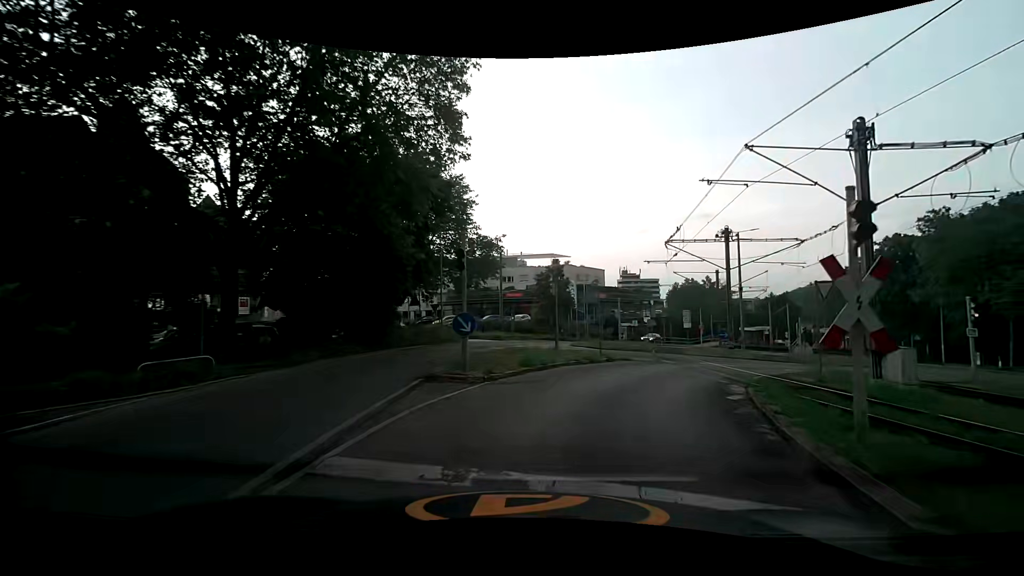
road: secondary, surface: asphalt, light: Day
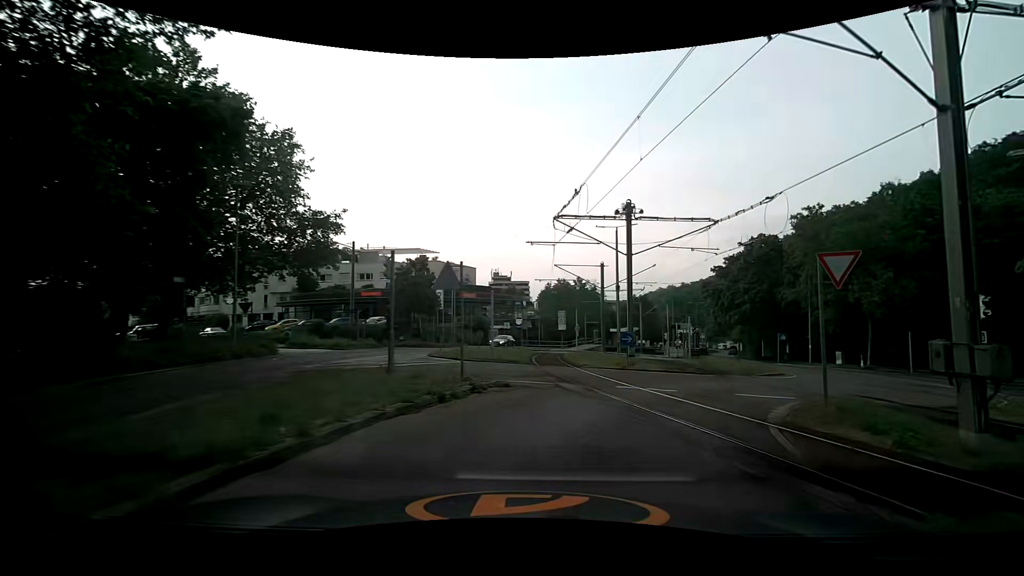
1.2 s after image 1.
(+1.0, +8.8) m; +14°
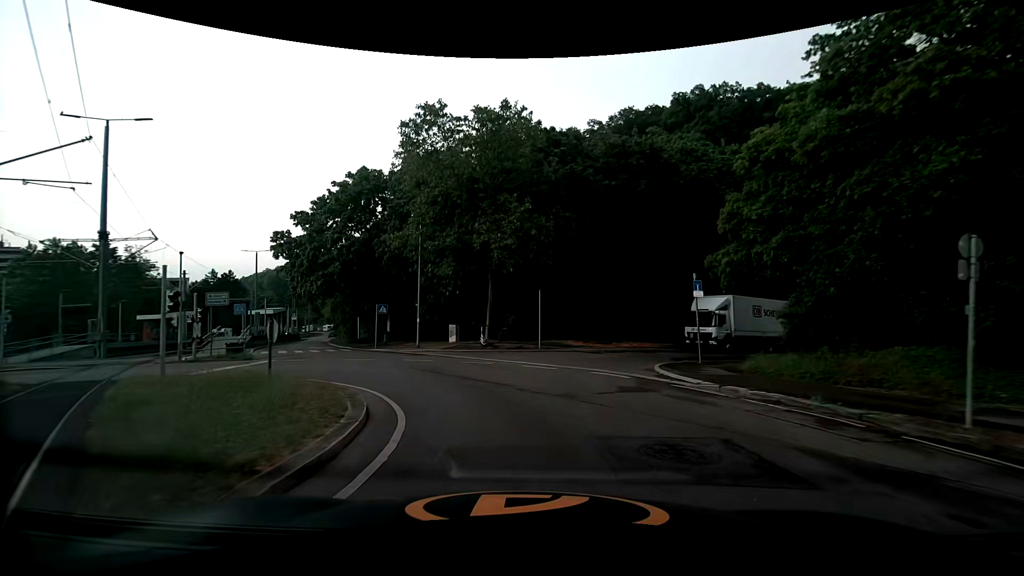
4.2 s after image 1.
(+9.0, +19.8) m; +43°
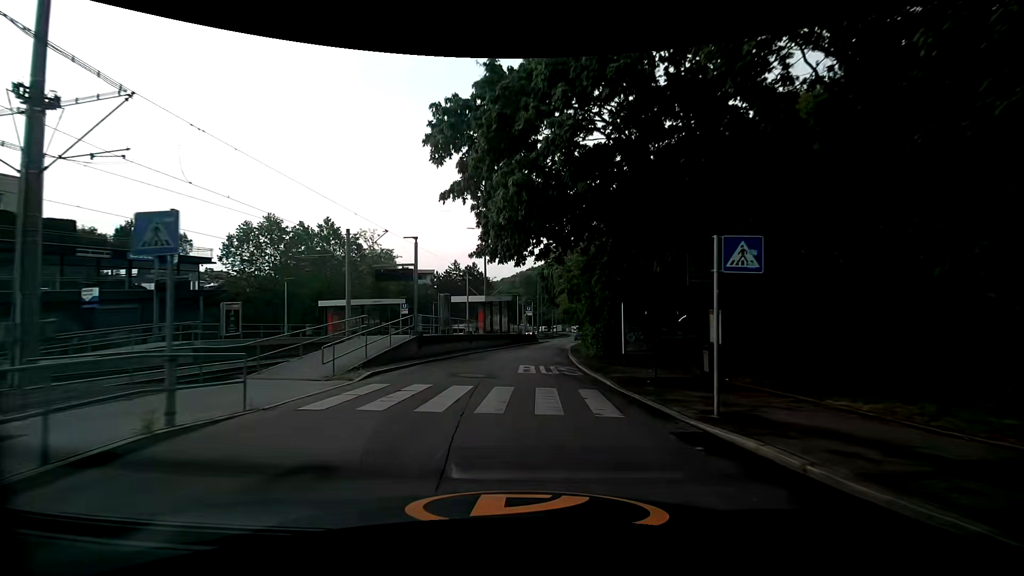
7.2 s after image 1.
(-8.4, +24.9) m; -28°
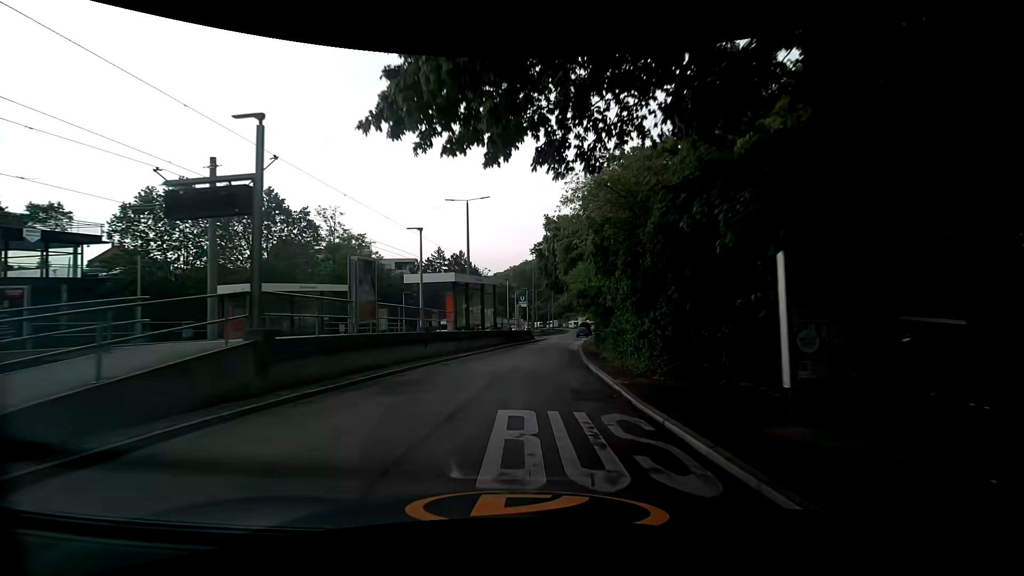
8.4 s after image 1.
(+0.1, +12.6) m; +1°
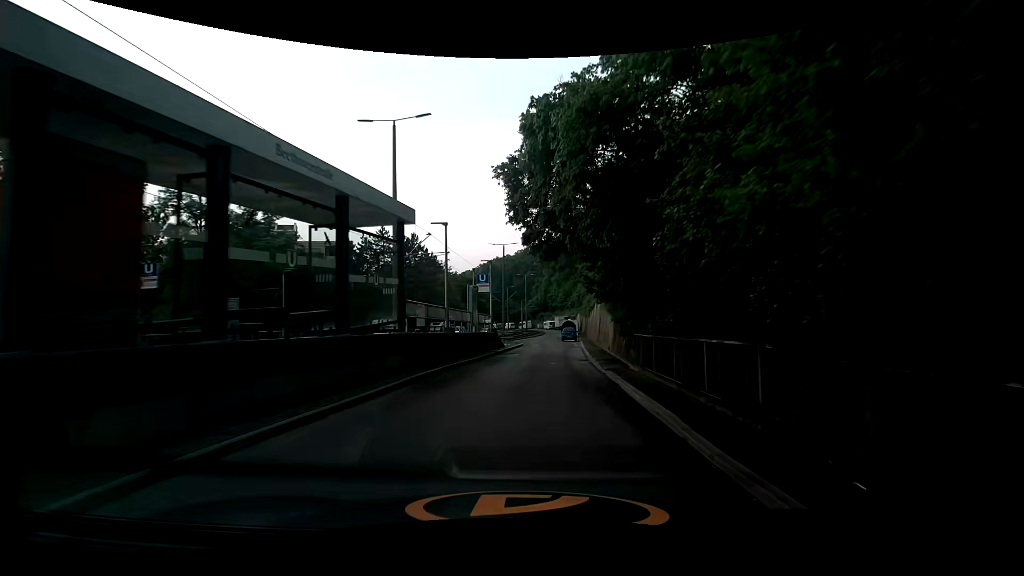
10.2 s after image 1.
(+0.5, +19.9) m; +4°
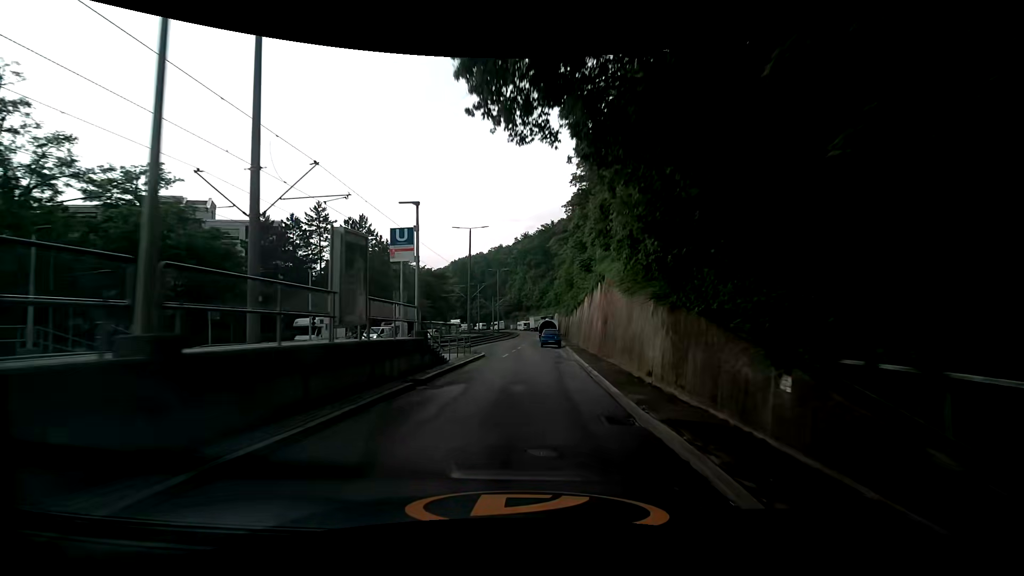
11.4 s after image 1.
(+0.4, +13.4) m; +3°
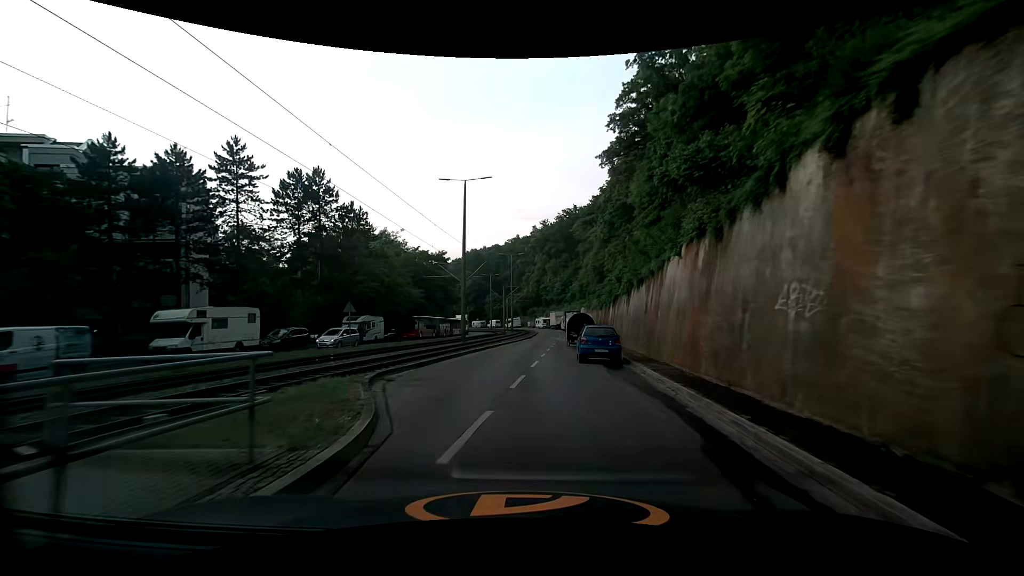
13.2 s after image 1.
(-0.3, +20.3) m; -3°
(0, +10) (0, +20) (0, +30) (+1, +40) (+2, +50) (+2, +60) (+3, +70) (+4, +80) (+4, +90) (+4, +100) m
